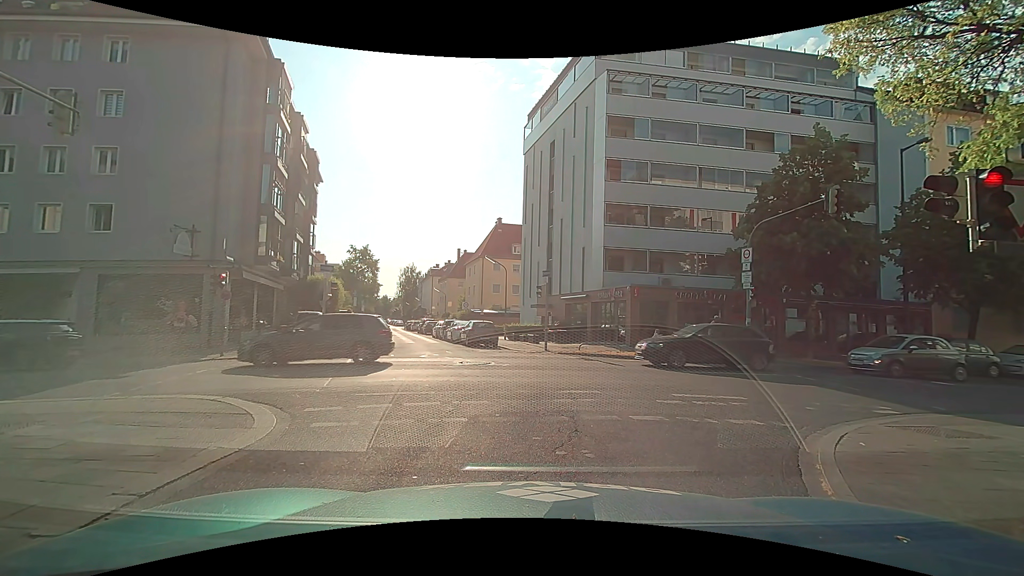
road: residential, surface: asphalt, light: Day
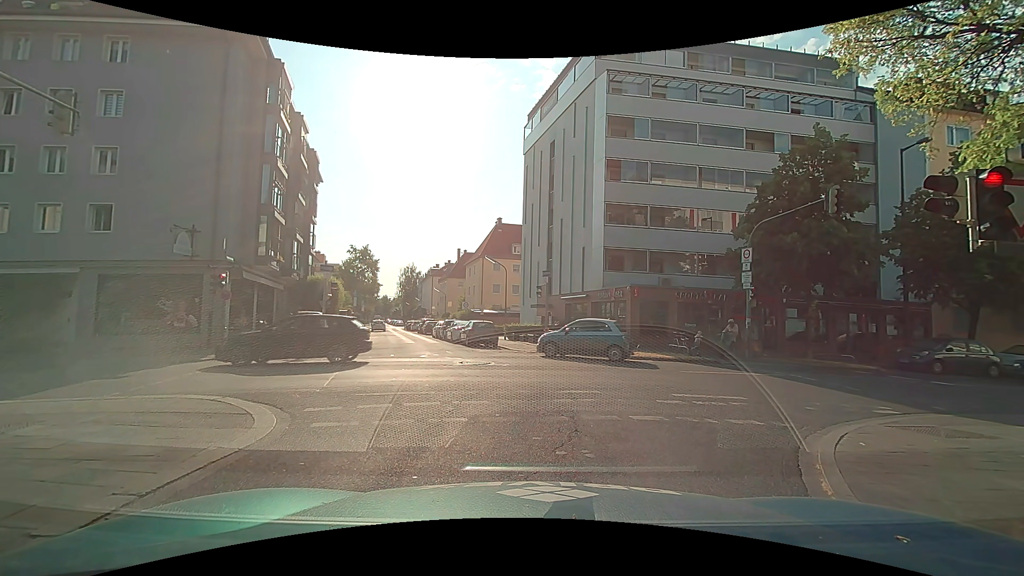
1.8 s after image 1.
(0.0, 0.0) m; 0°
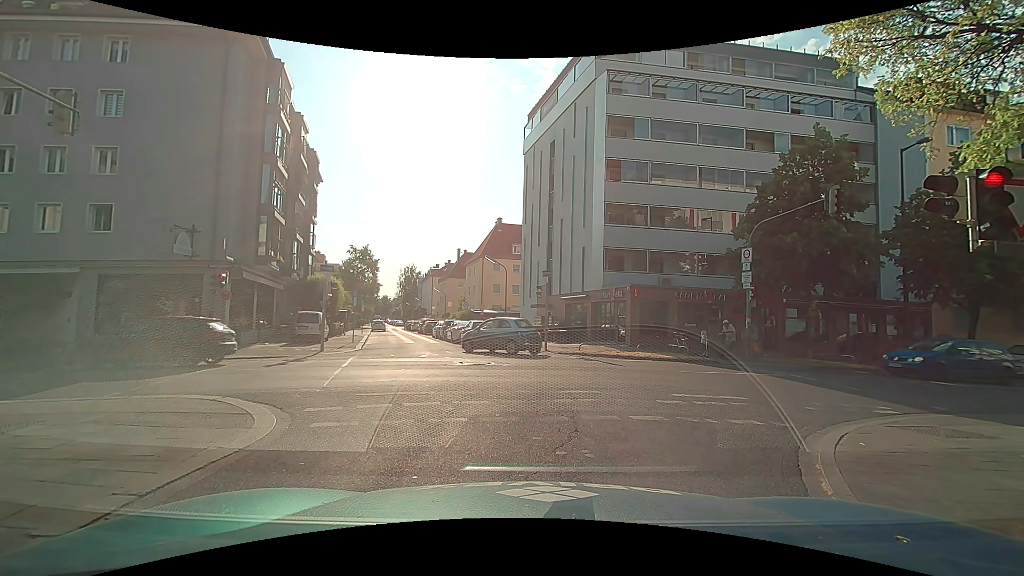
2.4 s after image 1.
(0.0, 0.0) m; 0°
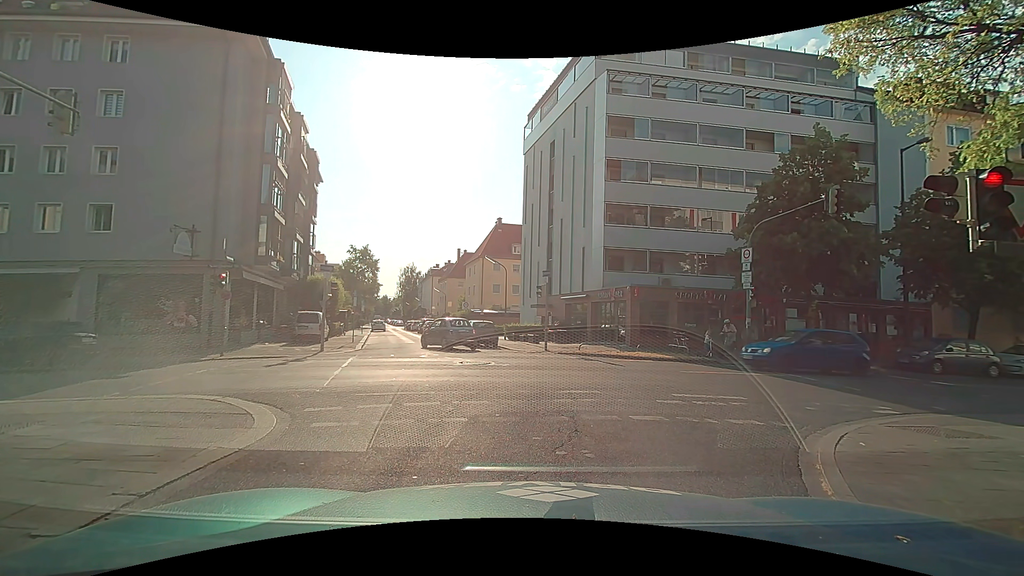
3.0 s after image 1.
(0.0, 0.0) m; 0°
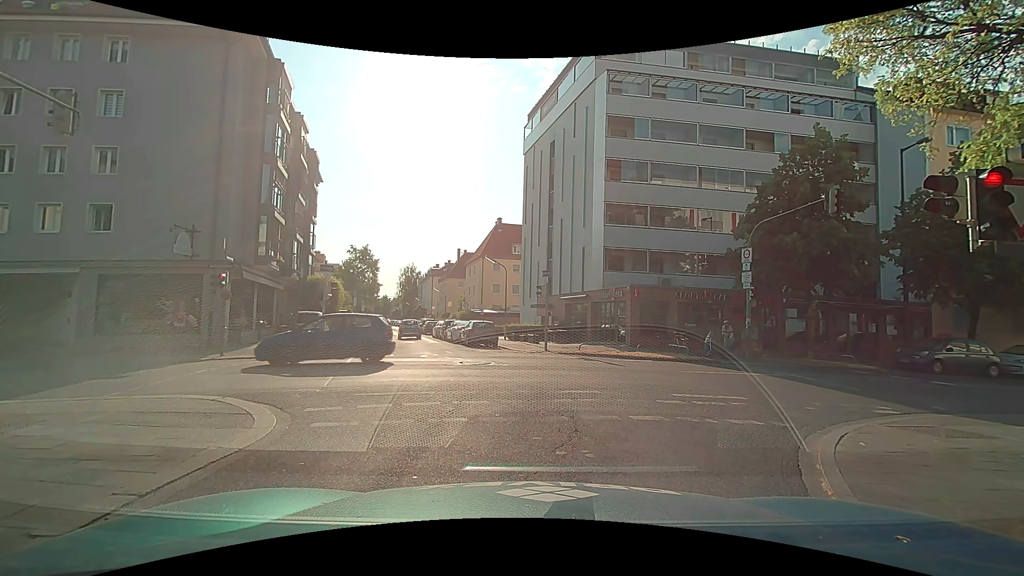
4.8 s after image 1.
(0.0, 0.0) m; 0°
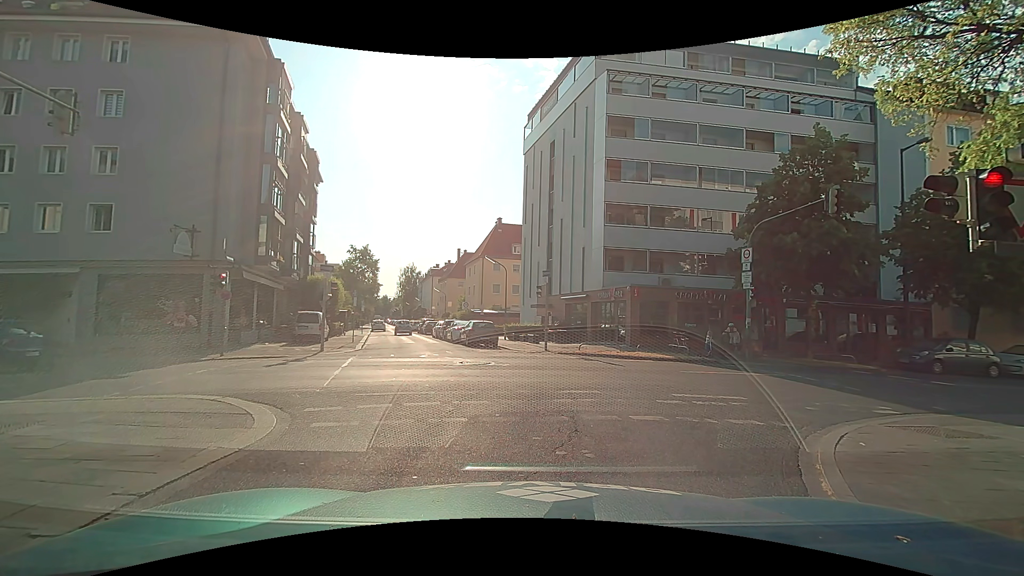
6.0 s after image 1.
(0.0, 0.0) m; 0°
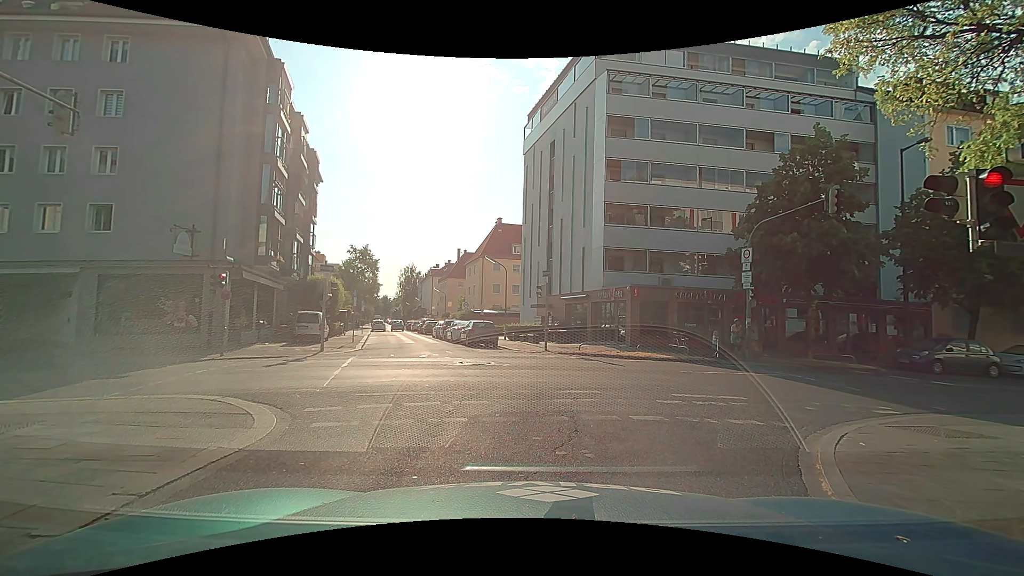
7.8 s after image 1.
(0.0, 0.0) m; 0°
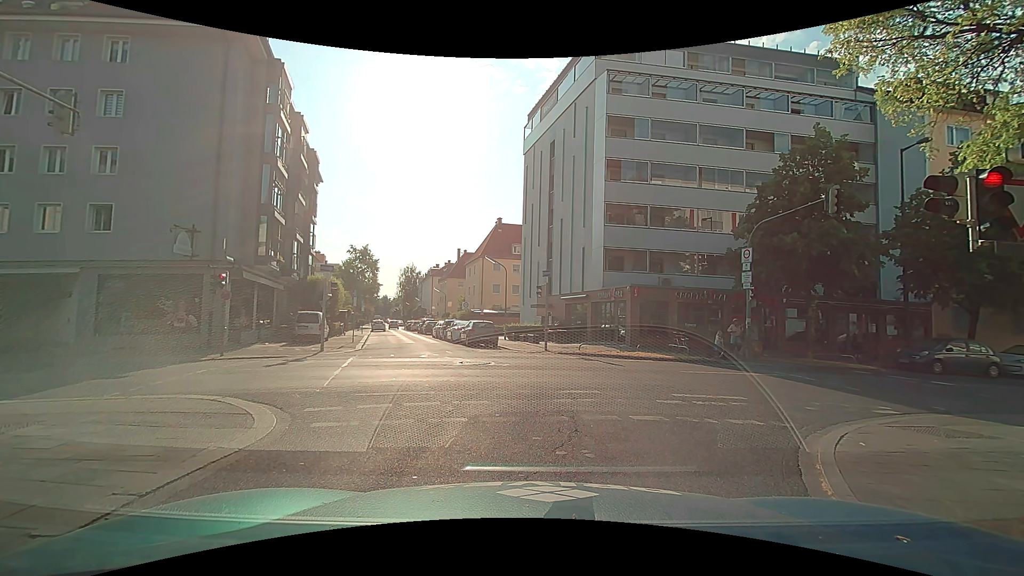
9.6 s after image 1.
(0.0, 0.0) m; 0°
